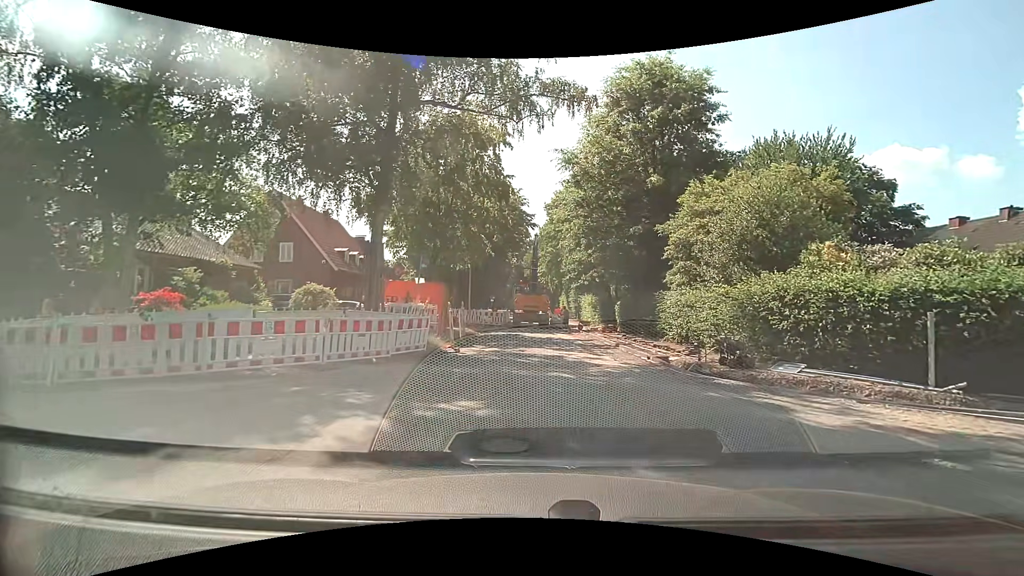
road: residential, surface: asphalt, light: Day
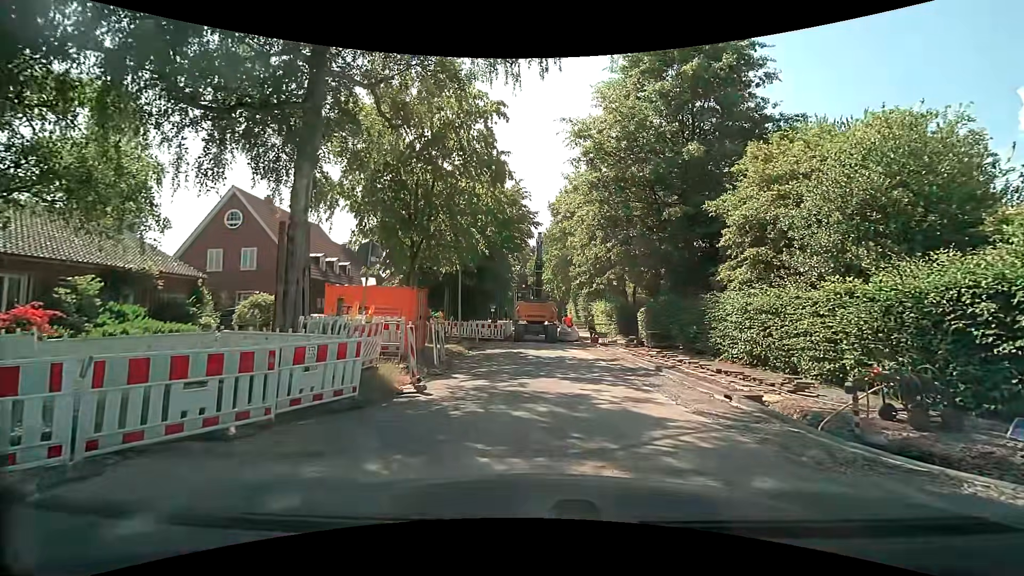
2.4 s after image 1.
(0.0, +5.7) m; +1°
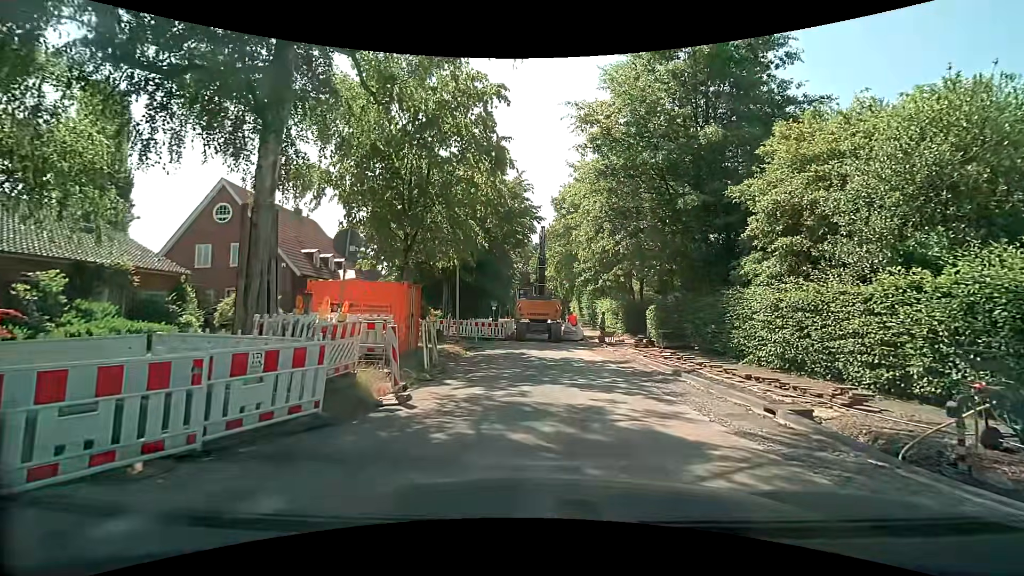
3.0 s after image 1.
(0.0, +1.5) m; -1°
